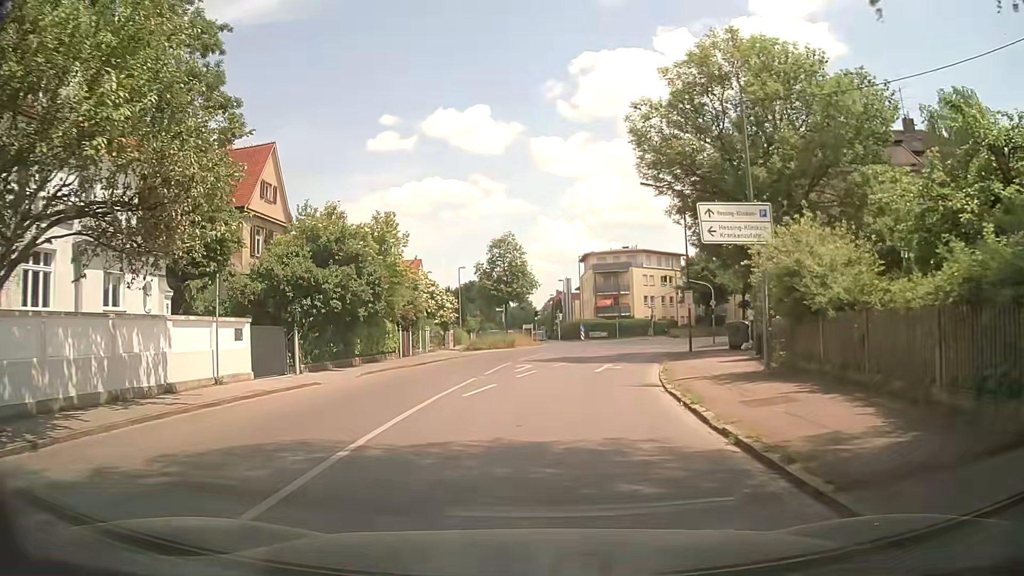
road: tertiary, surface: asphalt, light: Day
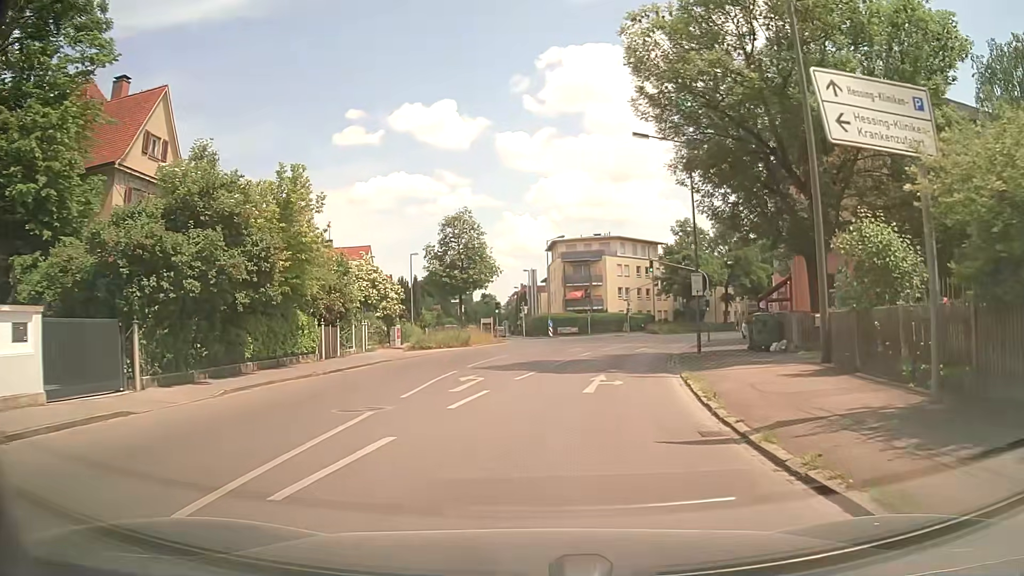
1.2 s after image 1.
(+0.2, +9.1) m; +3°
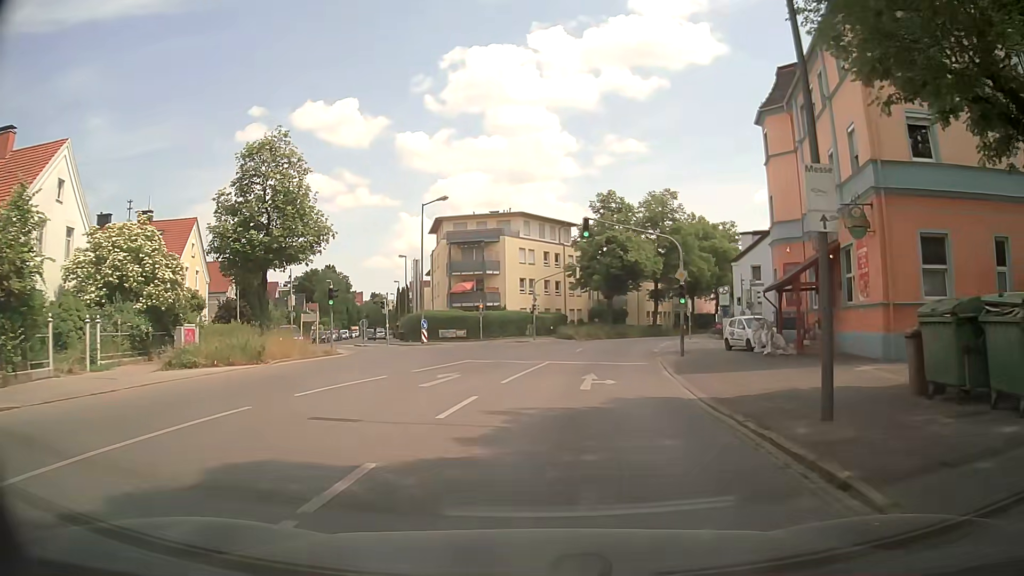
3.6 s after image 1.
(+1.5, +19.4) m; +10°
(0, +10) (+1, +20) (+3, +30) (+5, +40) (+7, +49) (+11, +58) (+16, +67) (+21, +76) (+27, +84) (+32, +92) m
